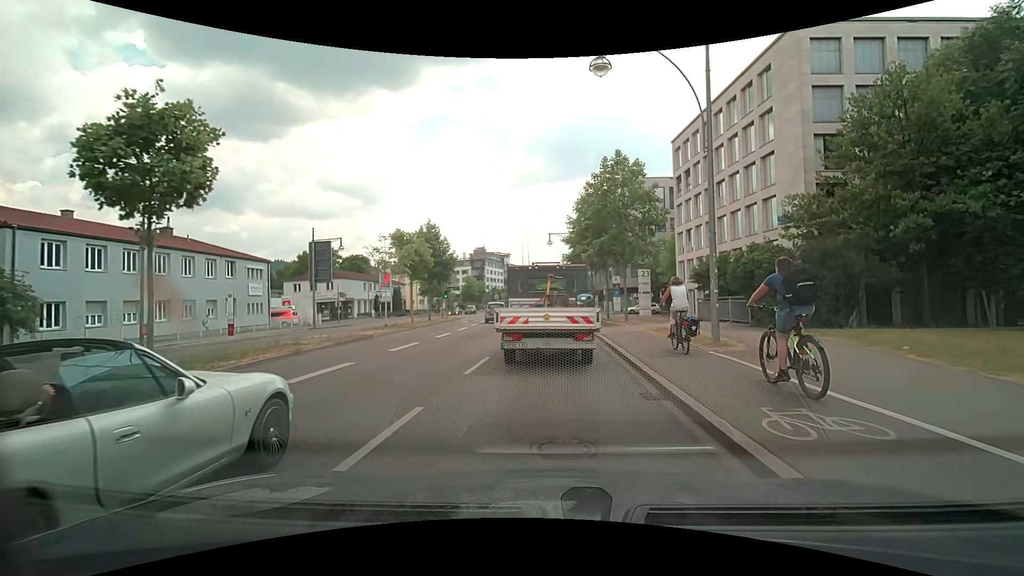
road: primary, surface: asphalt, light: Day
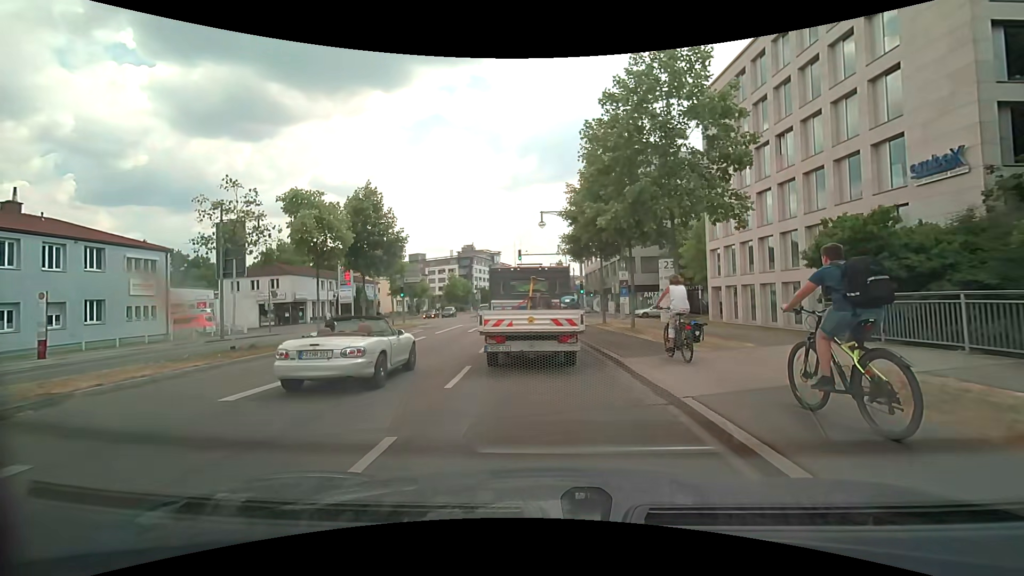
(+0.2, +13.4) m; +1°
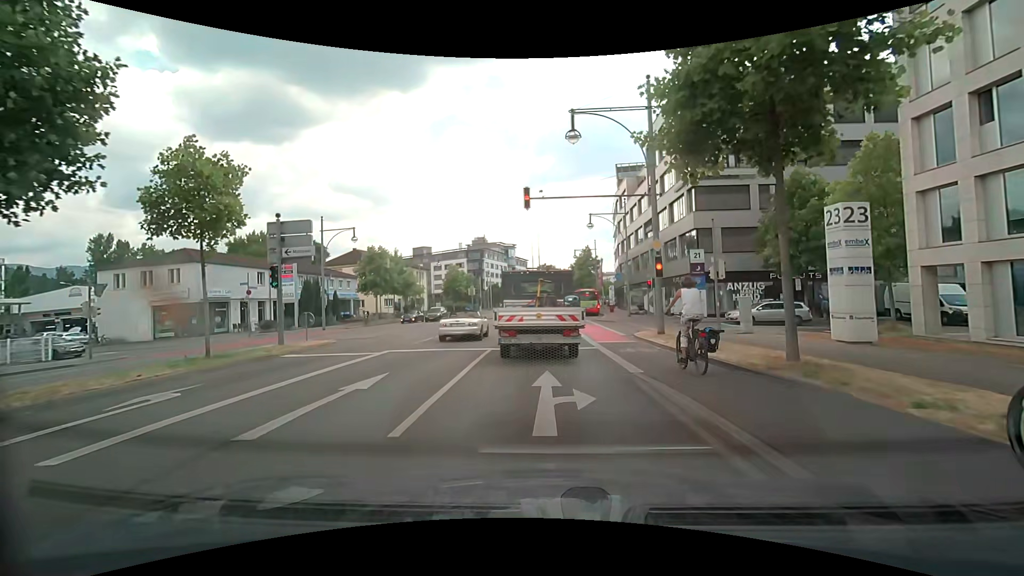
(-0.6, +21.2) m; -1°
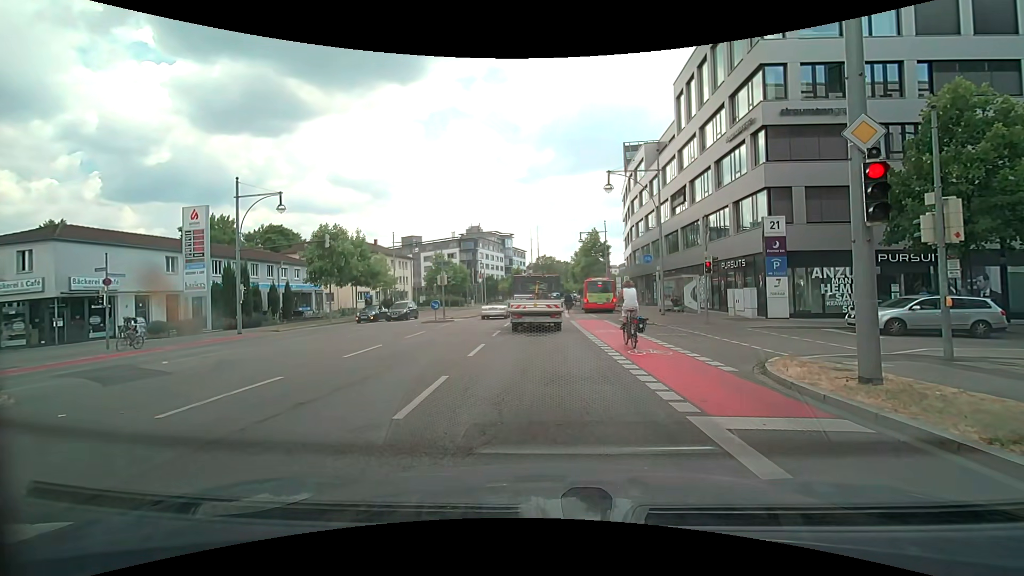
(-0.2, +11.8) m; 0°
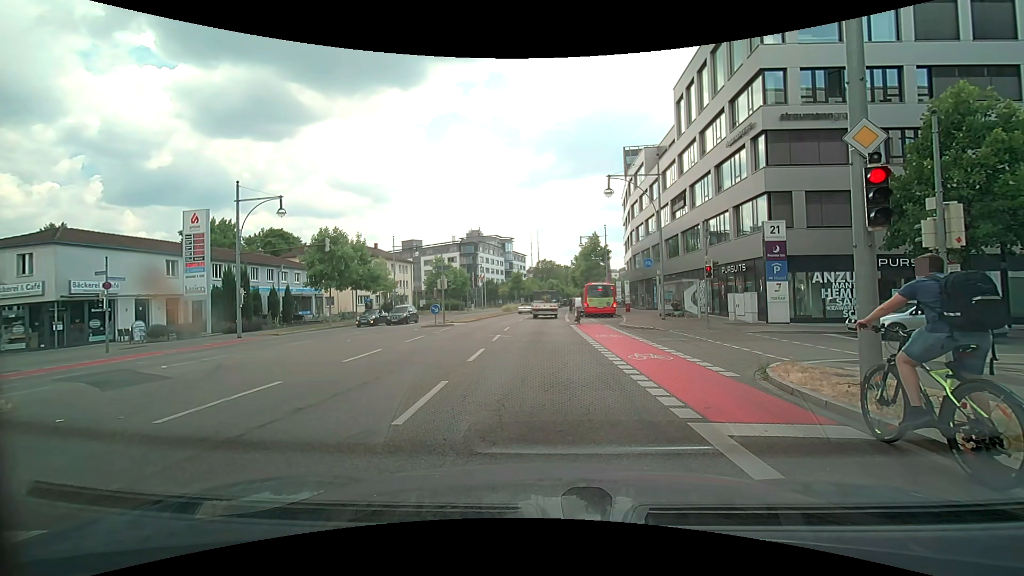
(0.0, +0.2) m; 0°
(0, +10) (0, +20) (0, +30) (0, +40) (0, +50) (0, +60) (0, +70) (+1, +80) (+2, +90) (+3, +100) m
